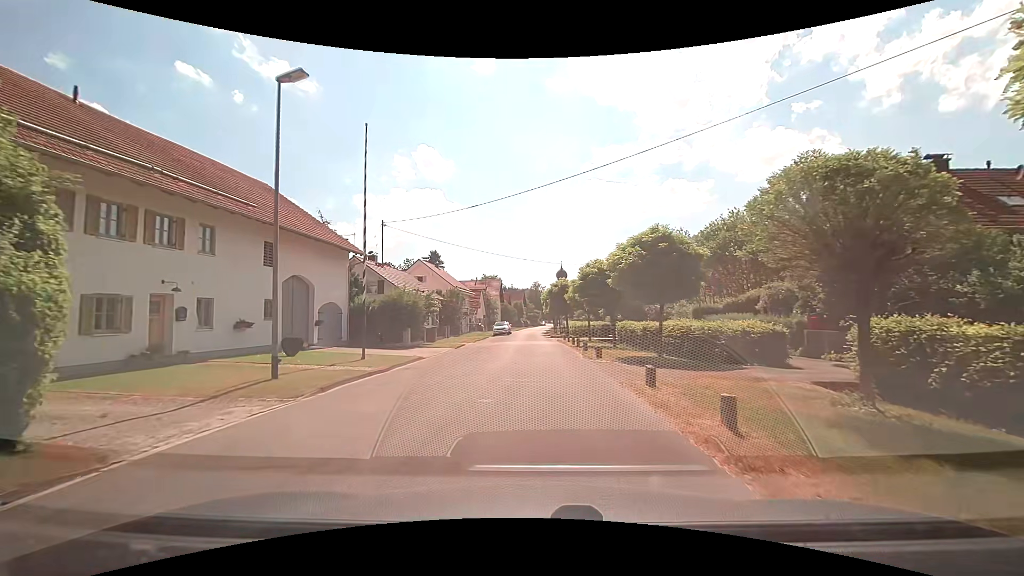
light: Day
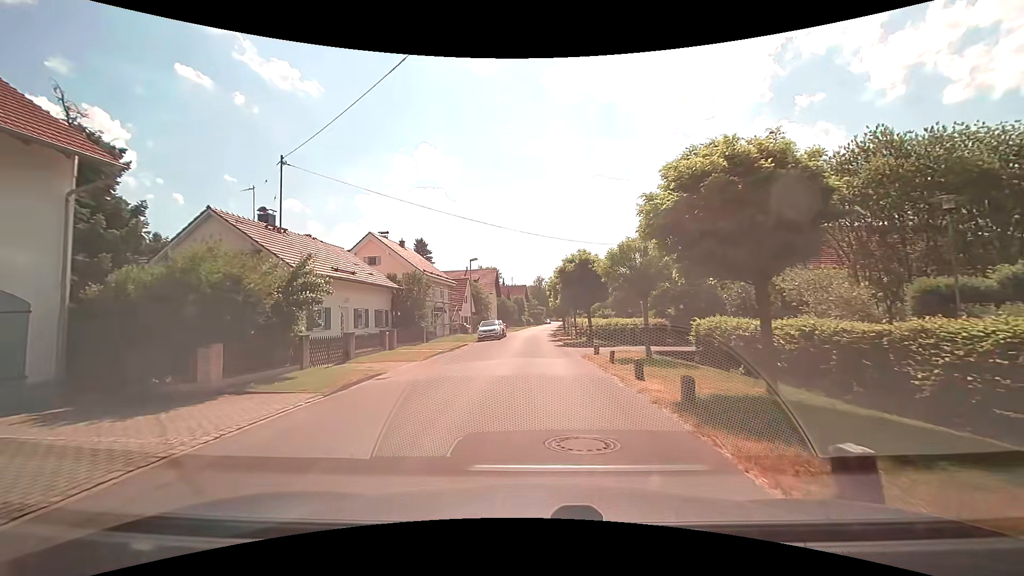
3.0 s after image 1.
(-0.2, +18.4) m; -1°
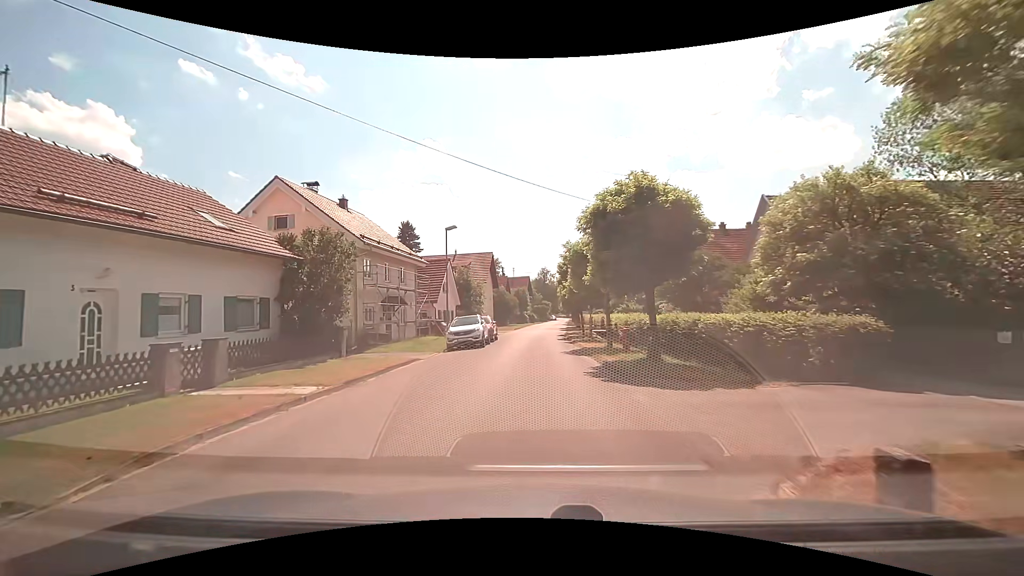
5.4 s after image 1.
(-0.2, +15.6) m; -1°
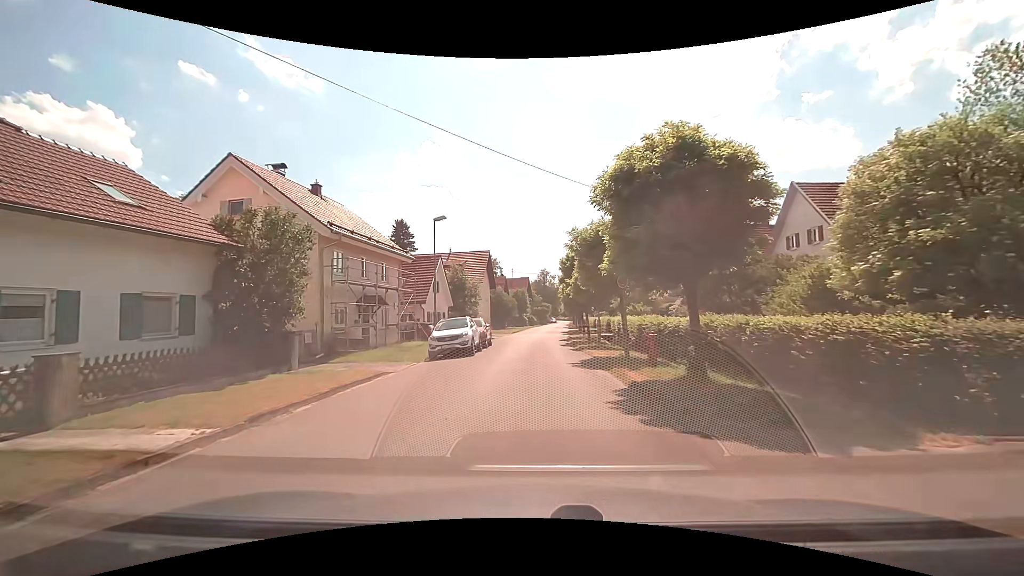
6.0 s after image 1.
(0.0, +4.0) m; 0°
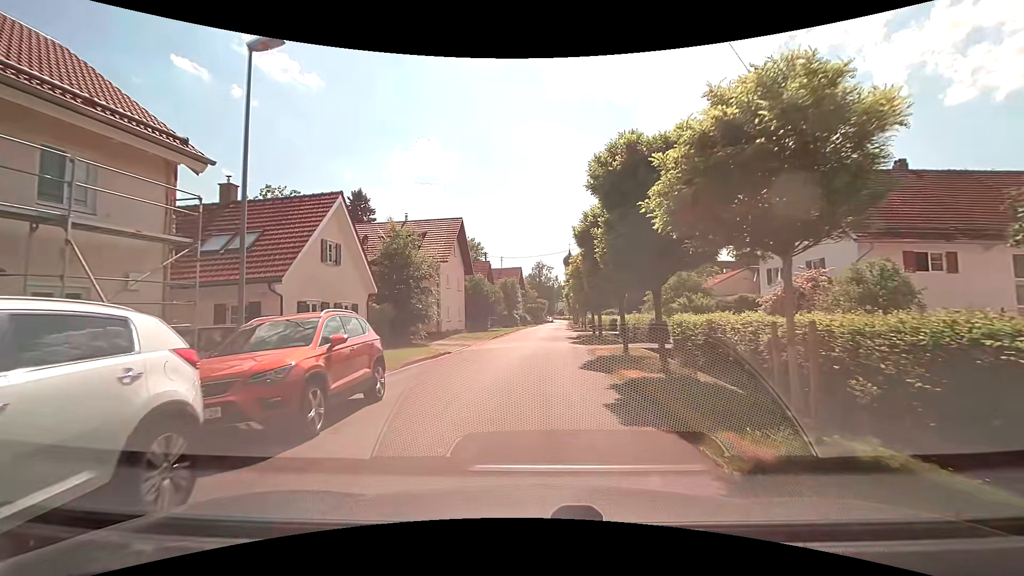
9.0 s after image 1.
(+0.3, +19.5) m; +3°
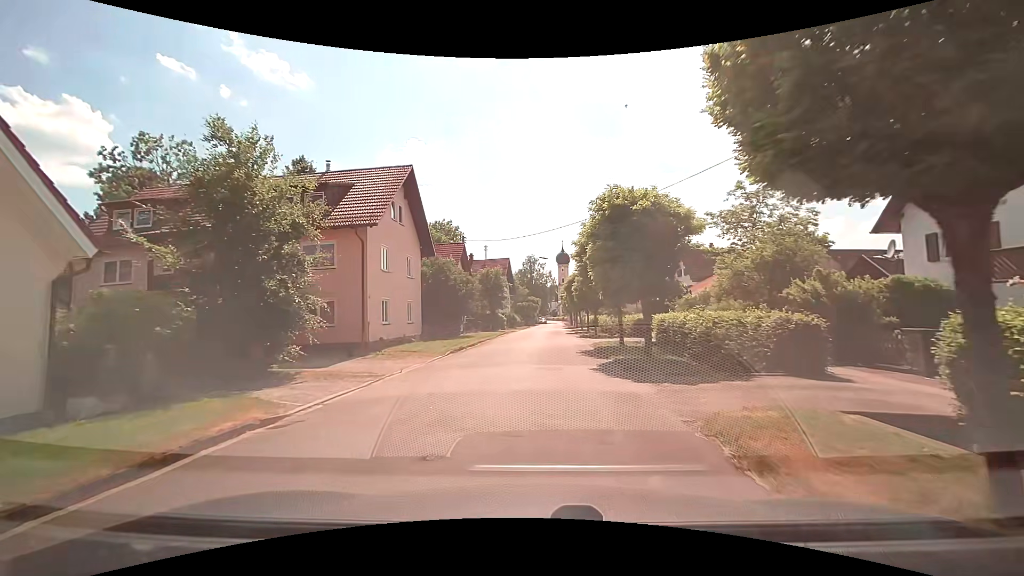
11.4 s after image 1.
(-0.2, +15.0) m; -1°
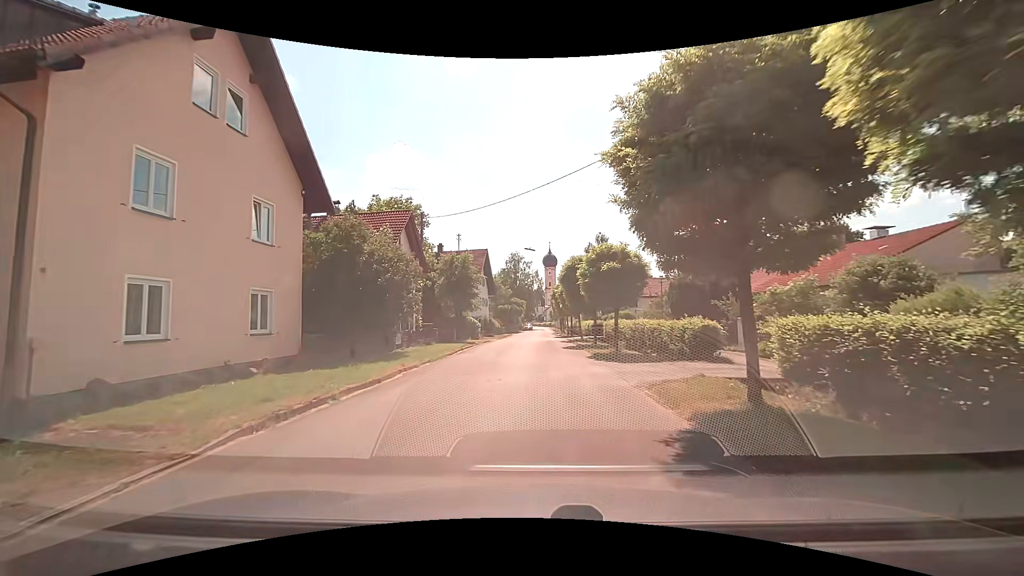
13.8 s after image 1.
(+0.4, +14.9) m; +2°
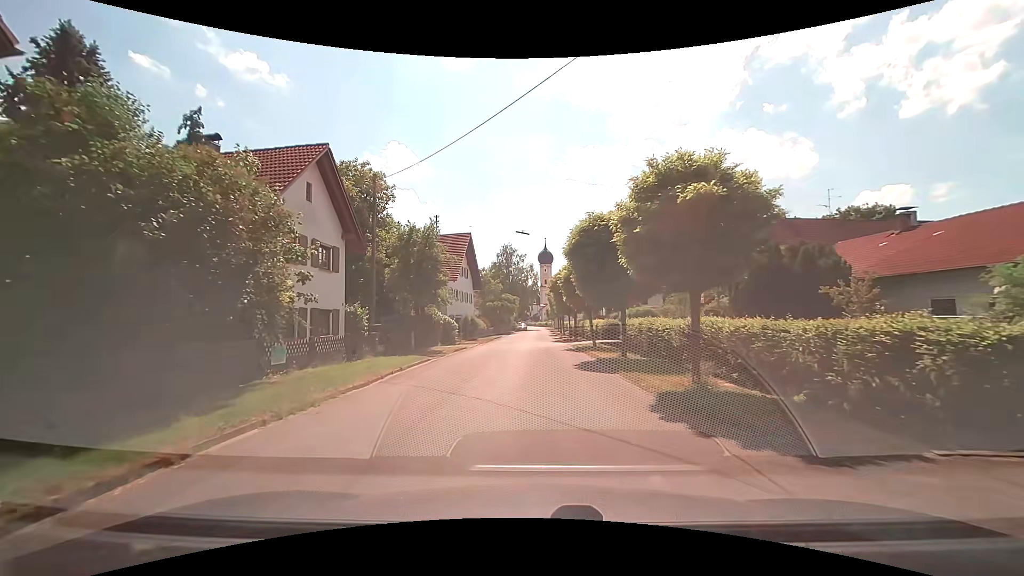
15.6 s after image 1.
(+0.1, +11.4) m; 0°
(0, +10) (0, +20) (0, +30) (+1, +40) (+1, +50) (+1, +60) (+2, +70) (+2, +80) (+2, +90) (+2, +100) m
